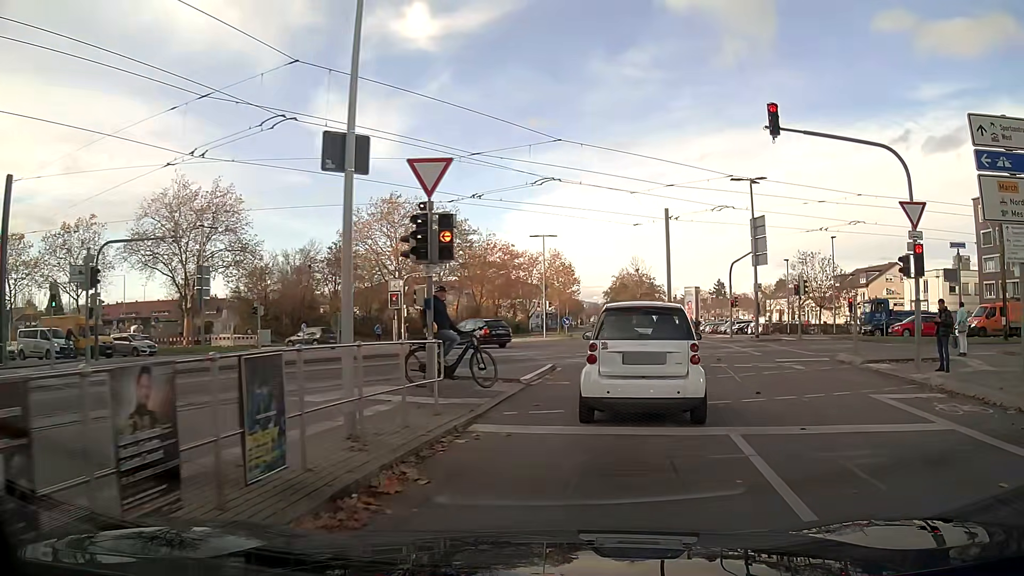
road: secondary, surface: asphalt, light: Day
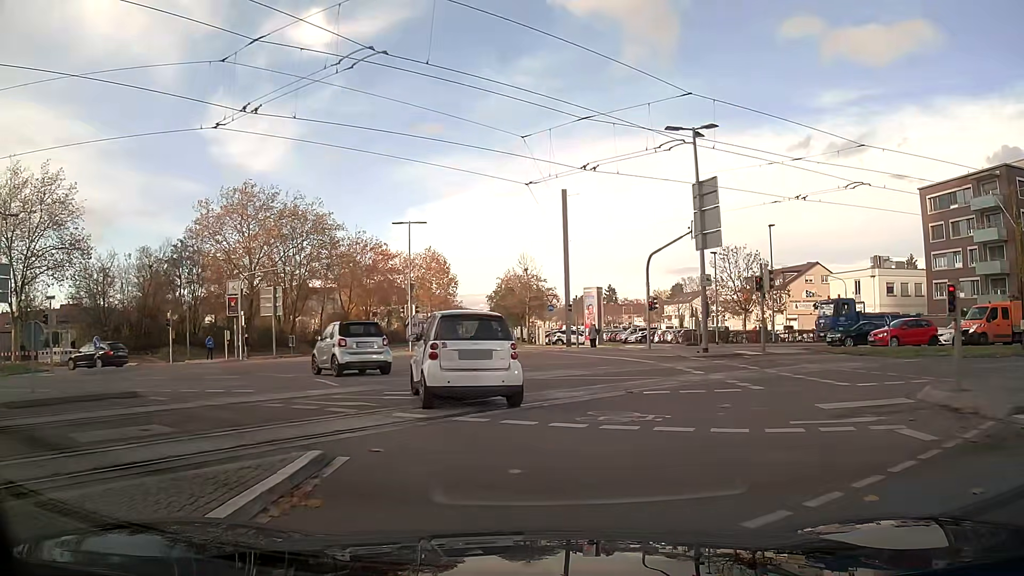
(+1.0, +11.2) m; +6°
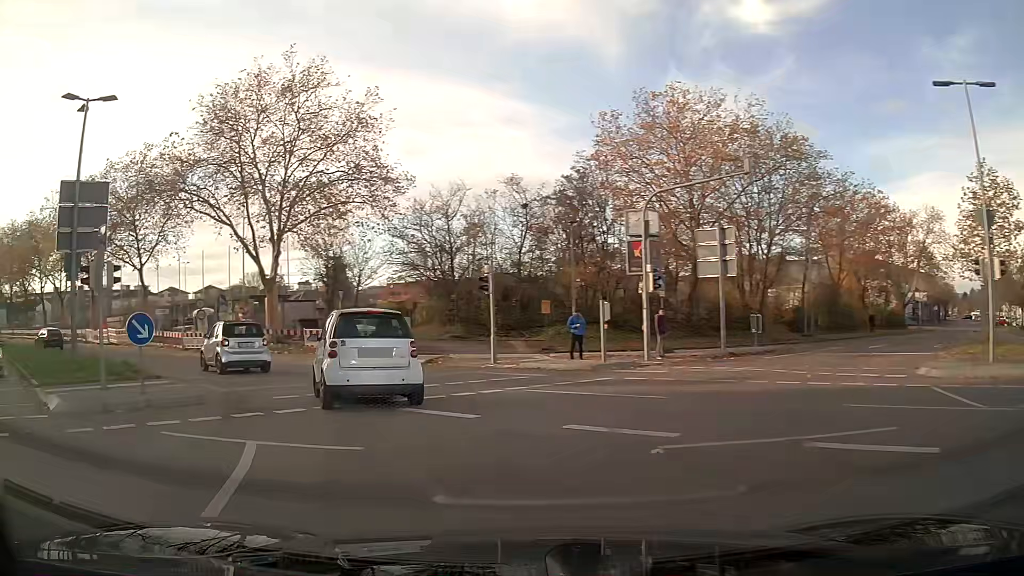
(-7.7, +21.7) m; -46°
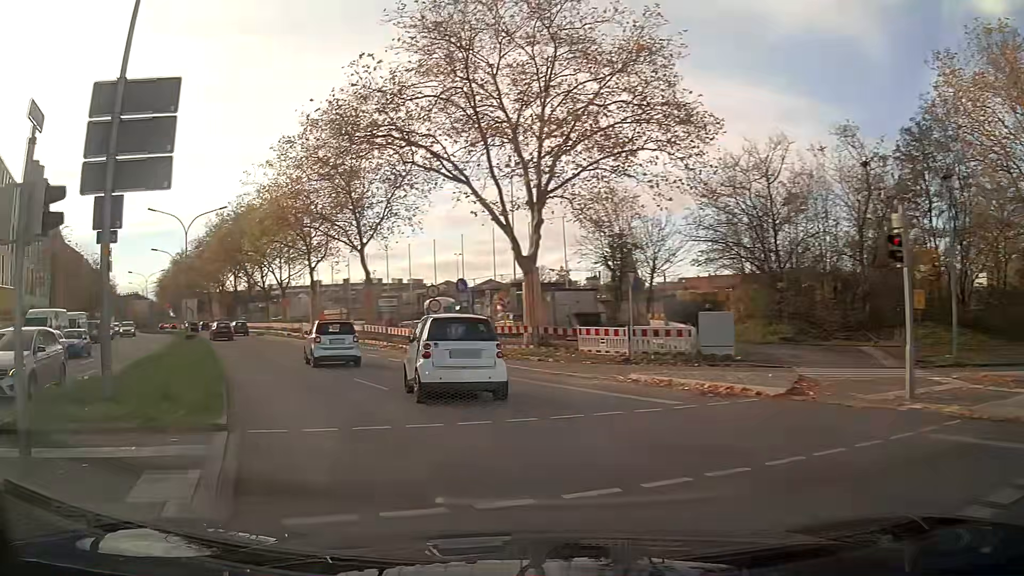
(-2.2, +10.4) m; -24°
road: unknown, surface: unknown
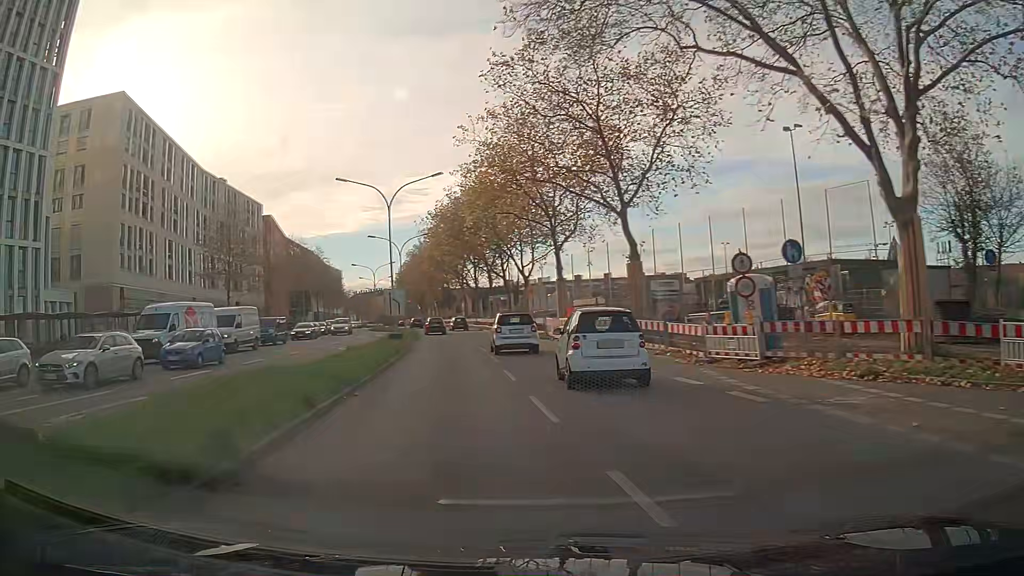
(-2.1, +11.3) m; -18°
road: secondary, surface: asphalt
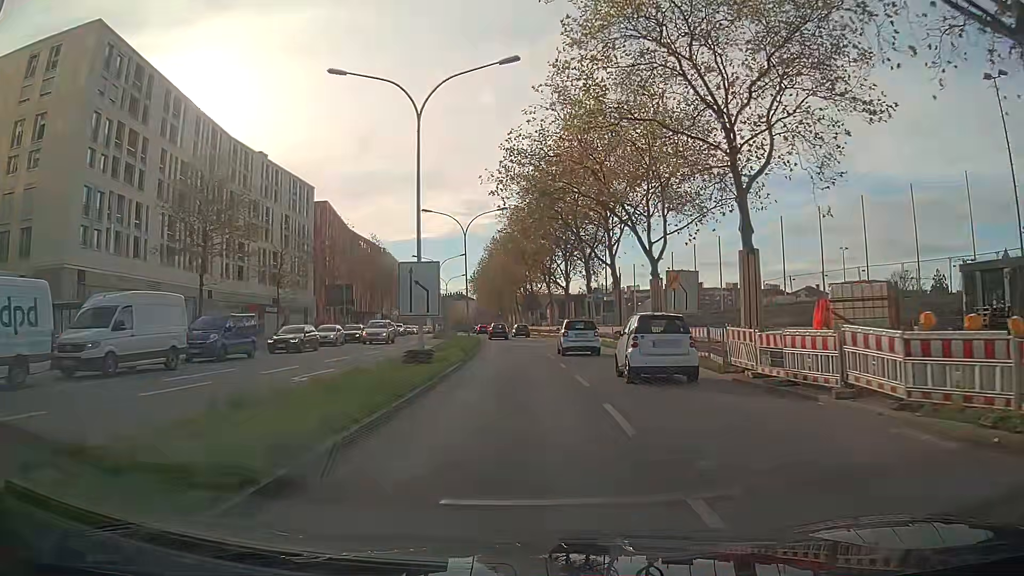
(-1.5, +19.2) m; -6°
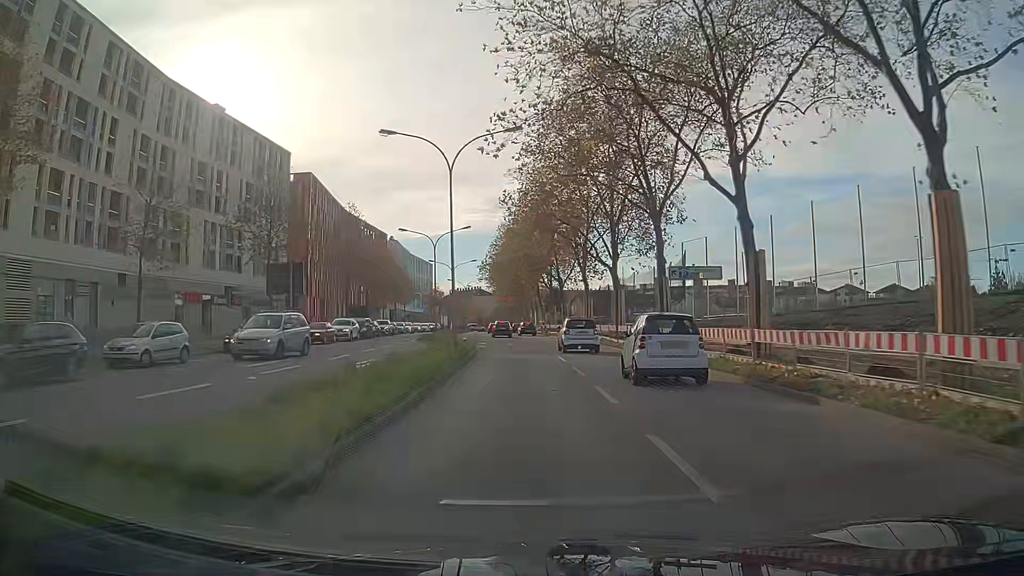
(-0.3, +21.5) m; -2°
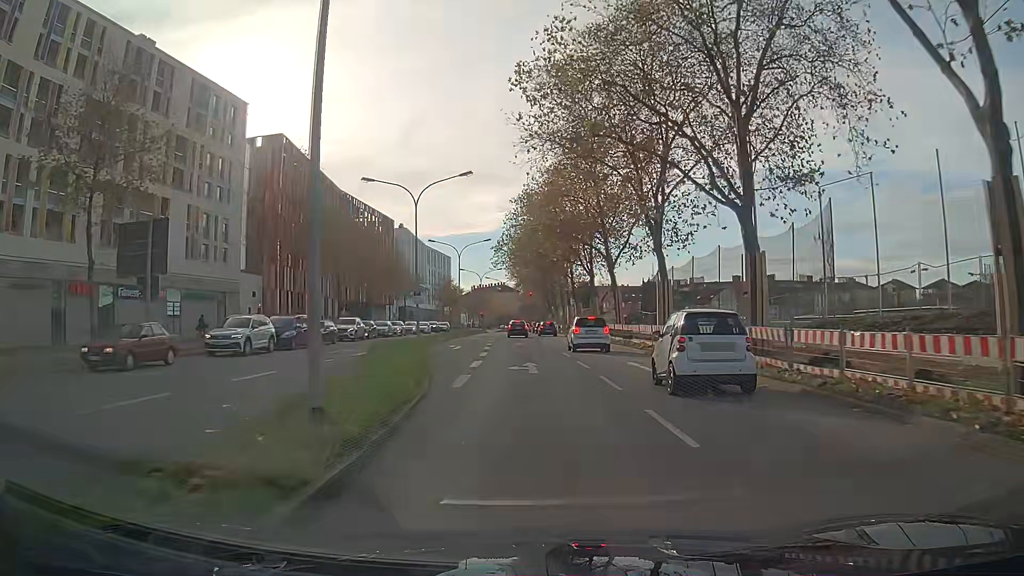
(-0.5, +22.1) m; -2°
